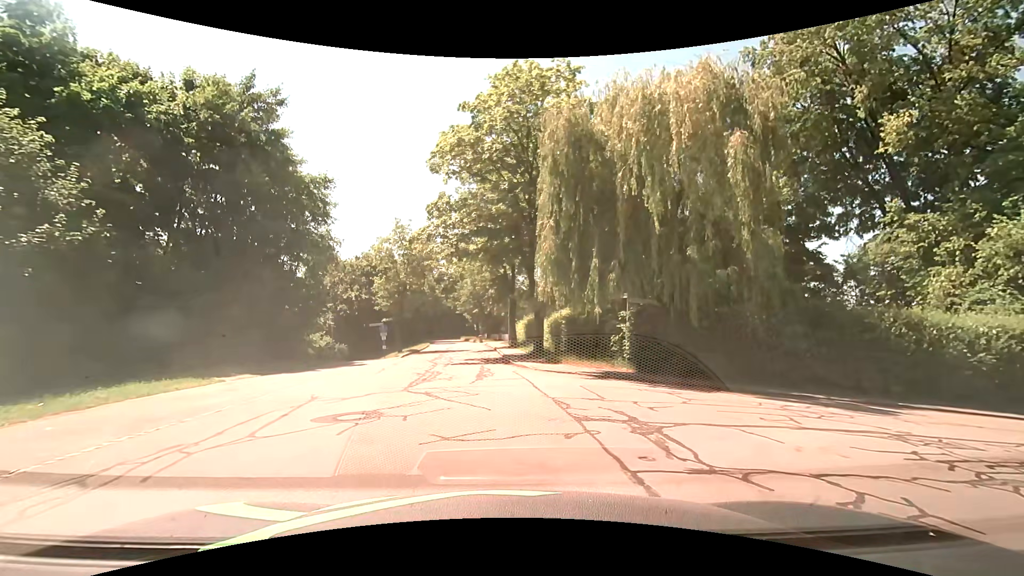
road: residential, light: Day
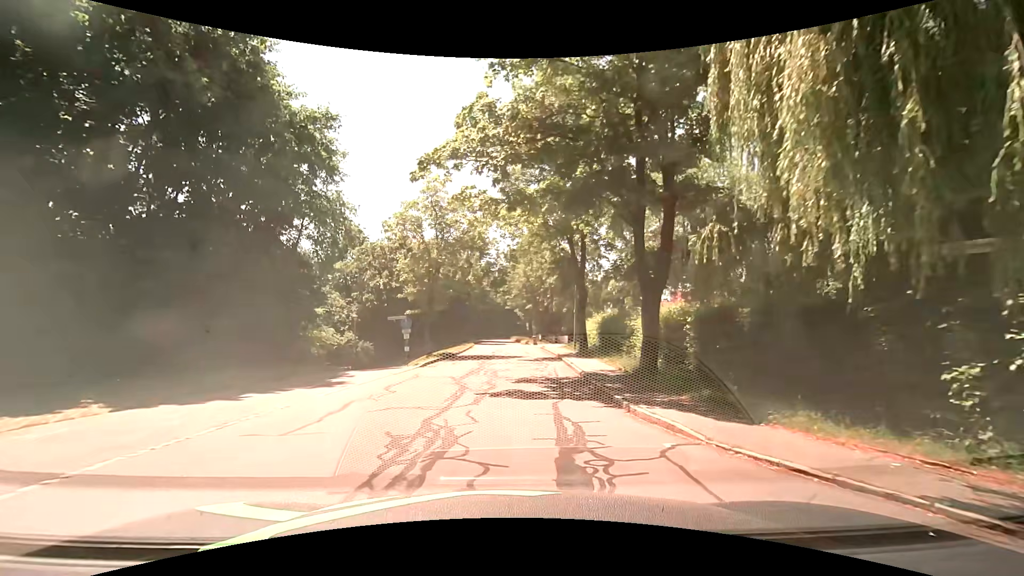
(-0.9, +11.2) m; -6°
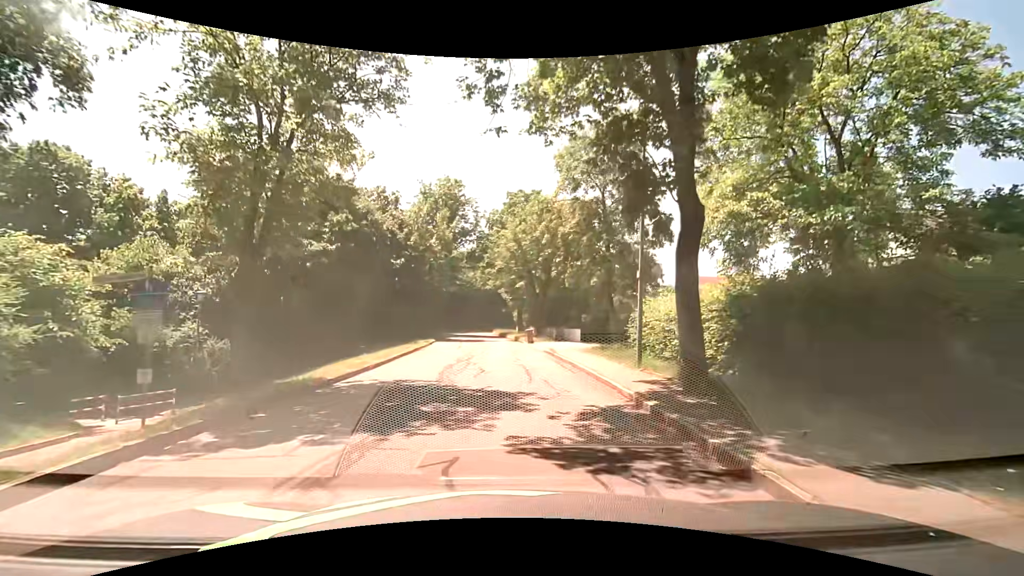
(+0.2, +19.5) m; +1°
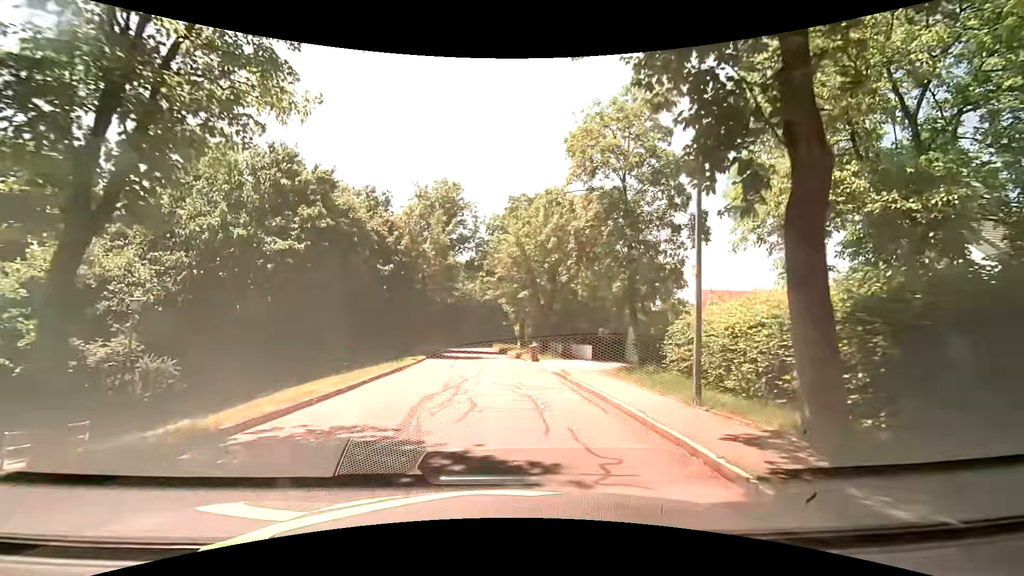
(+0.1, +4.2) m; +1°
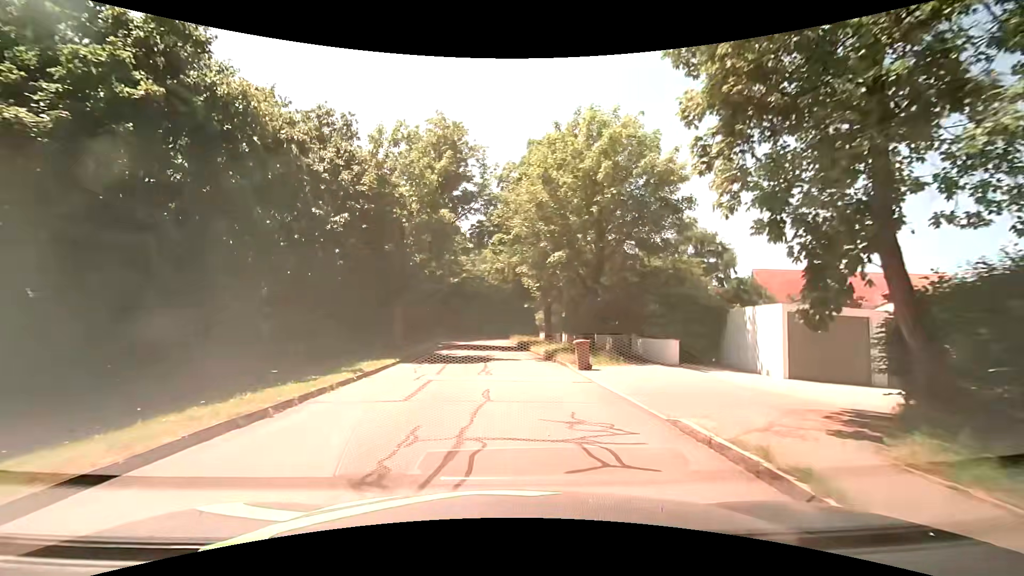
(-0.3, +12.7) m; -2°
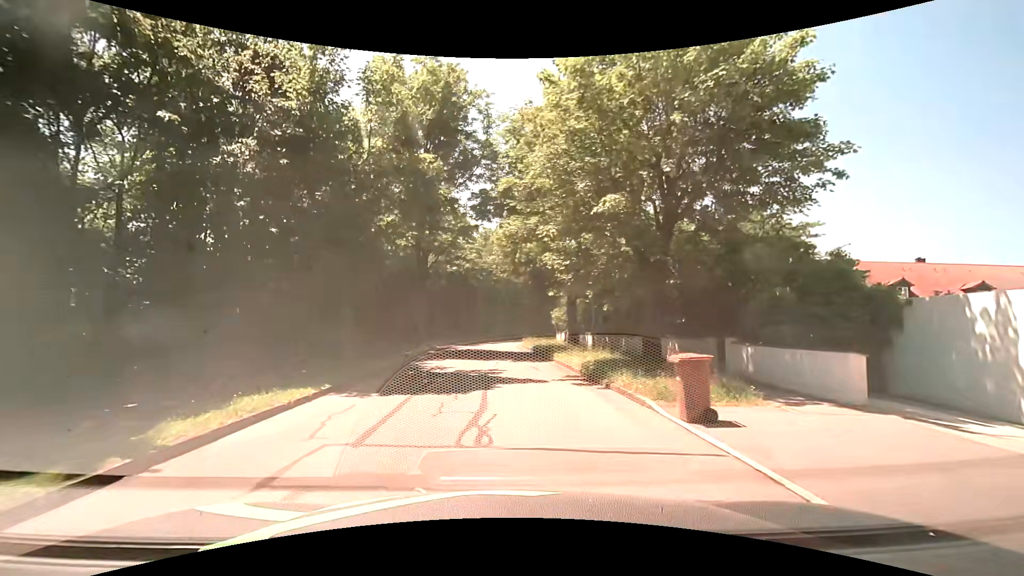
(-0.1, +8.7) m; -2°
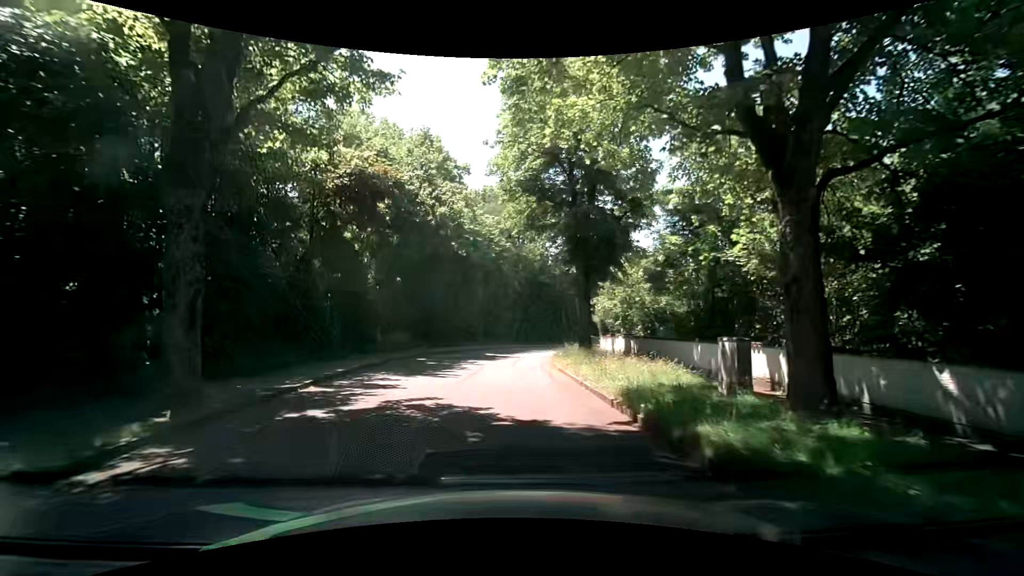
(+0.2, +22.1) m; +1°
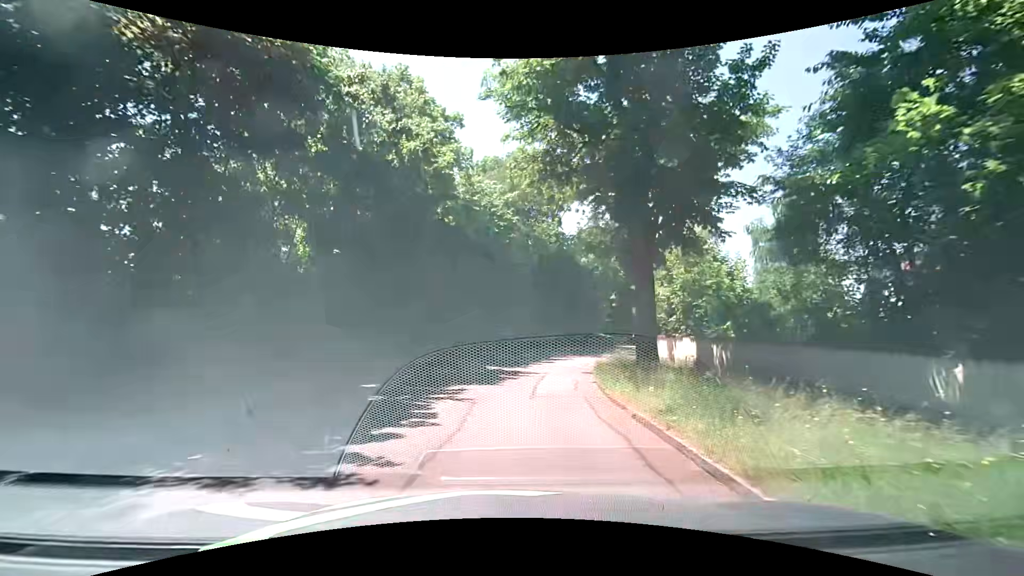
(-0.2, +8.9) m; -1°
(0, +10) (+1, +20) (+4, +29) (+8, +39) (+13, +47) (+19, +55) (+25, +63) (+32, +70) (+39, +78) (+45, +86) m
